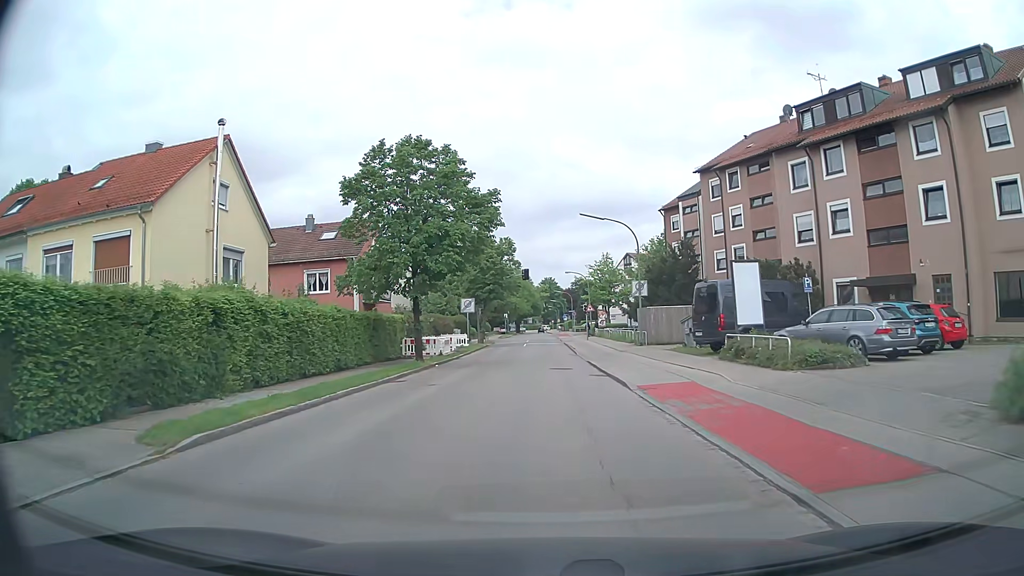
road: tertiary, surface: asphalt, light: Day
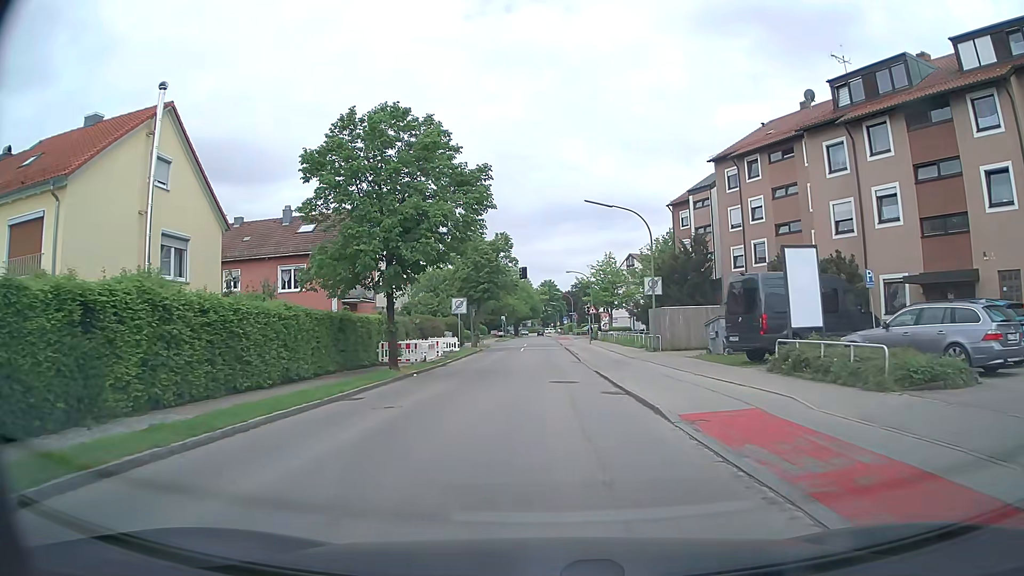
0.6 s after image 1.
(0.0, +4.8) m; 0°
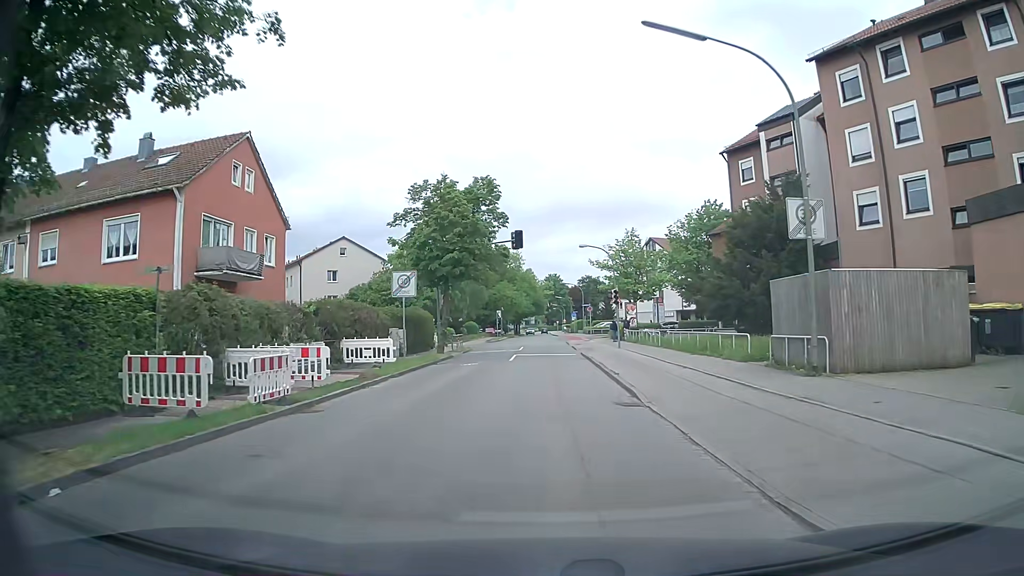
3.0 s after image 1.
(0.0, +19.4) m; 0°
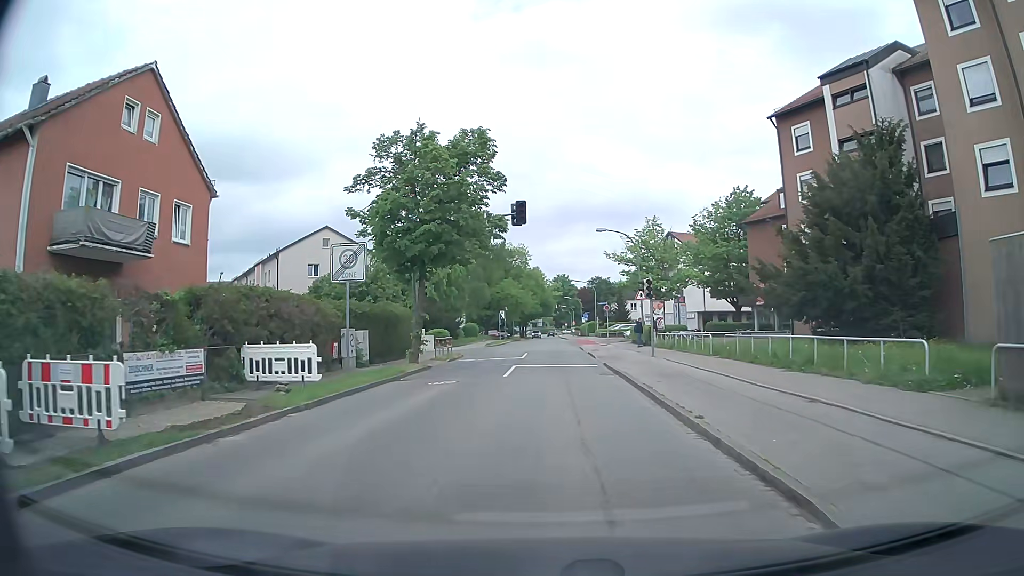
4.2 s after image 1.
(-0.1, +9.0) m; 0°
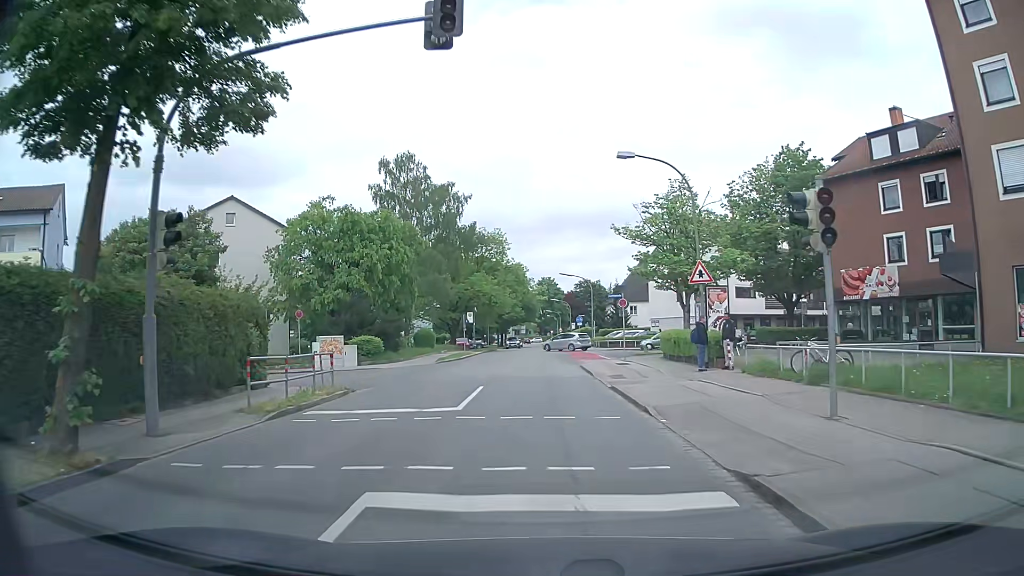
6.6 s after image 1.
(+0.1, +19.1) m; +1°
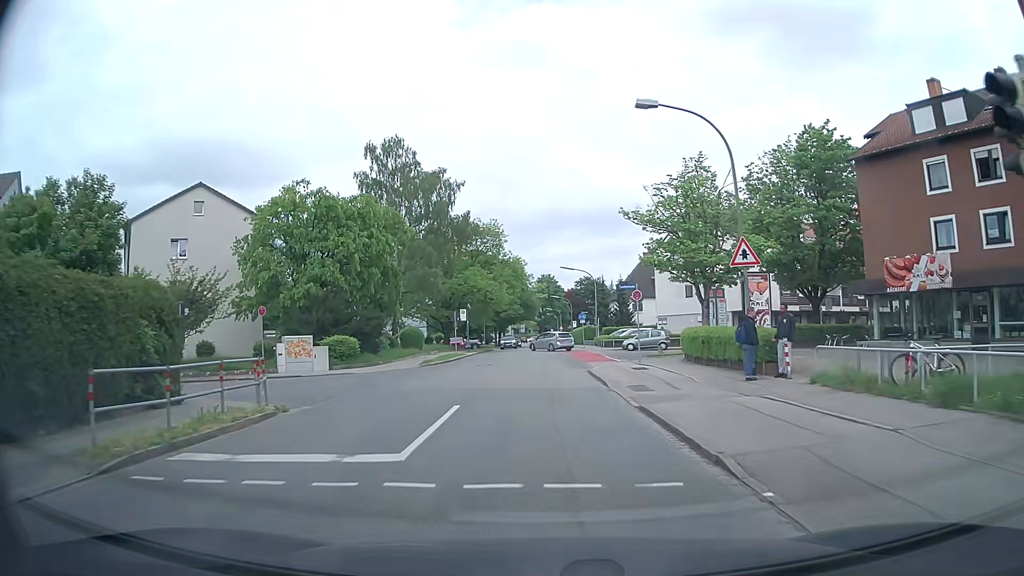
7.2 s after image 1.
(0.0, +5.0) m; 0°
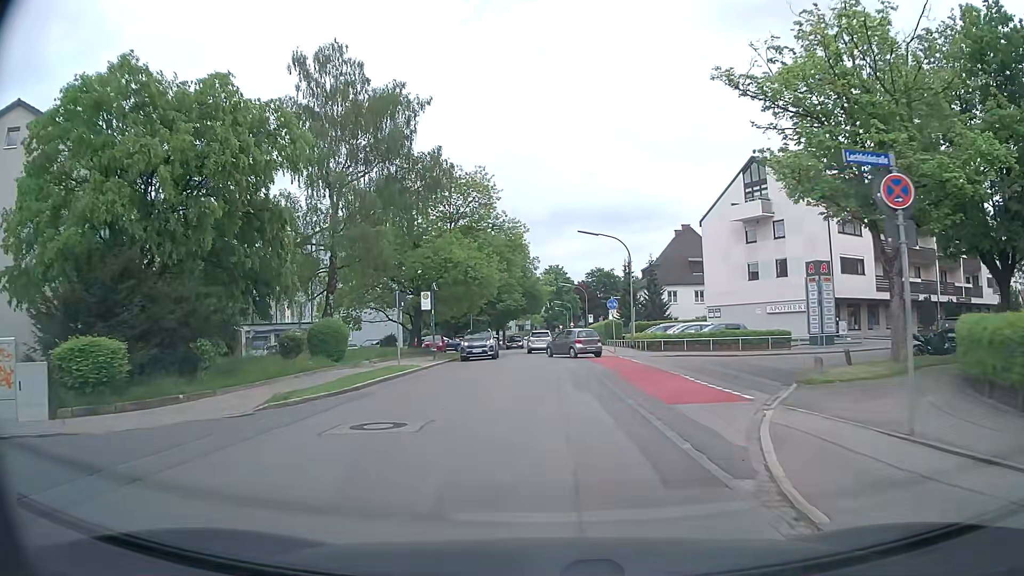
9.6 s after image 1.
(-0.3, +20.4) m; -1°
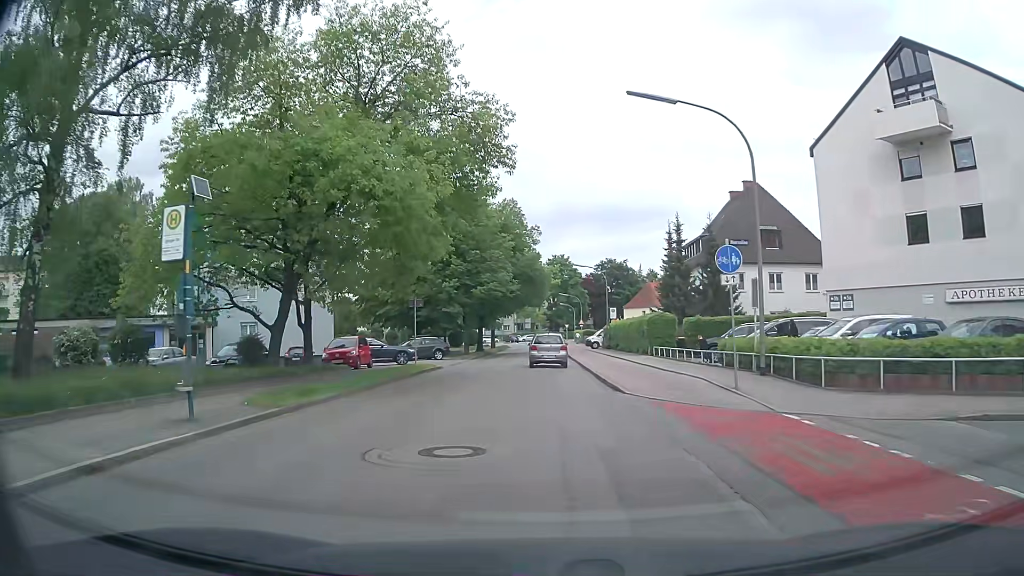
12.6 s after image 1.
(+0.2, +24.6) m; 0°
(0, +10) (0, +20) (0, +30) (0, +40) (0, +50) (0, +60) (0, +70) (0, +80) (0, +90) (0, +100) m
